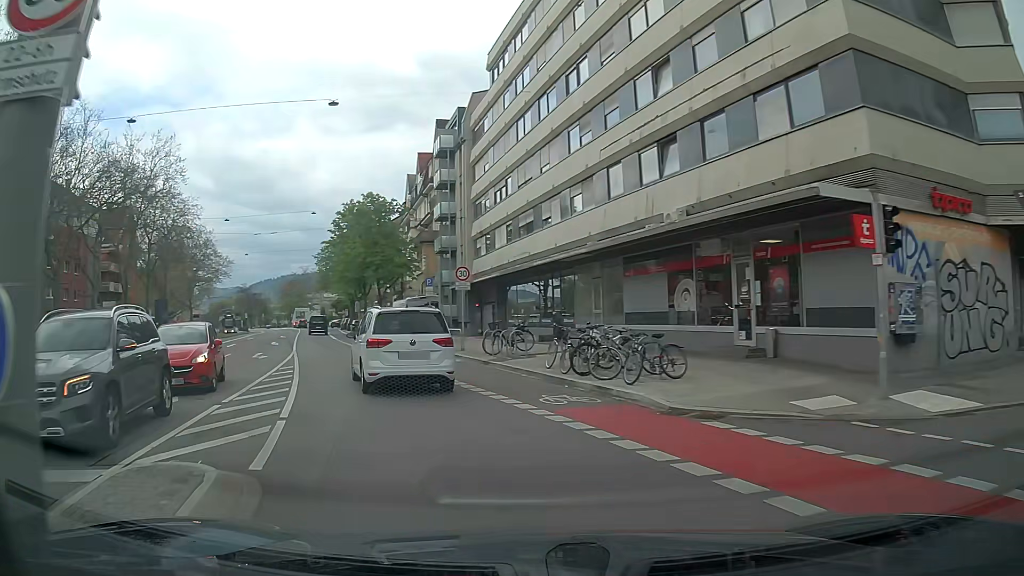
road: secondary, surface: asphalt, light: Day
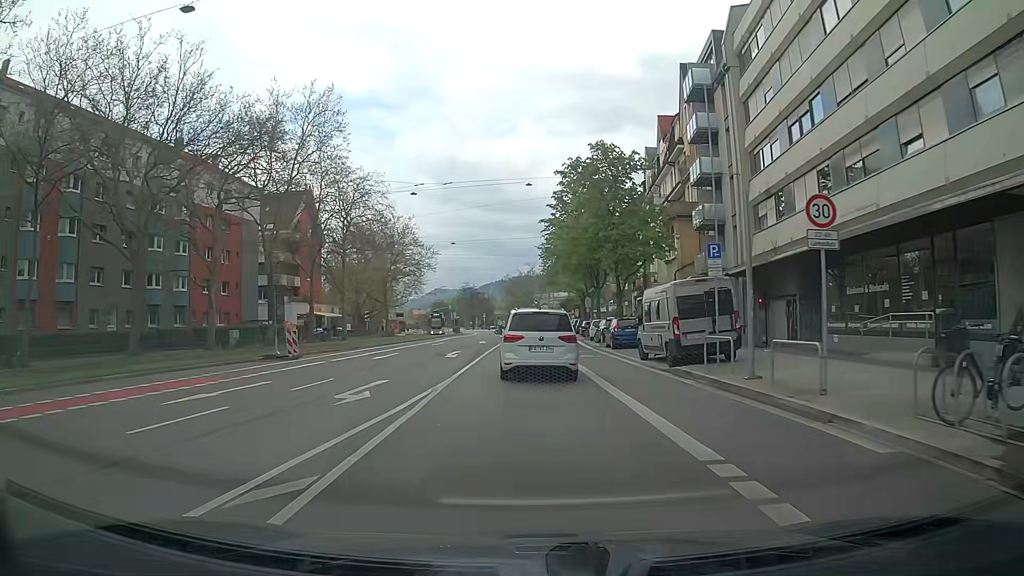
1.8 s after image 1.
(-3.1, +15.4) m; -19°
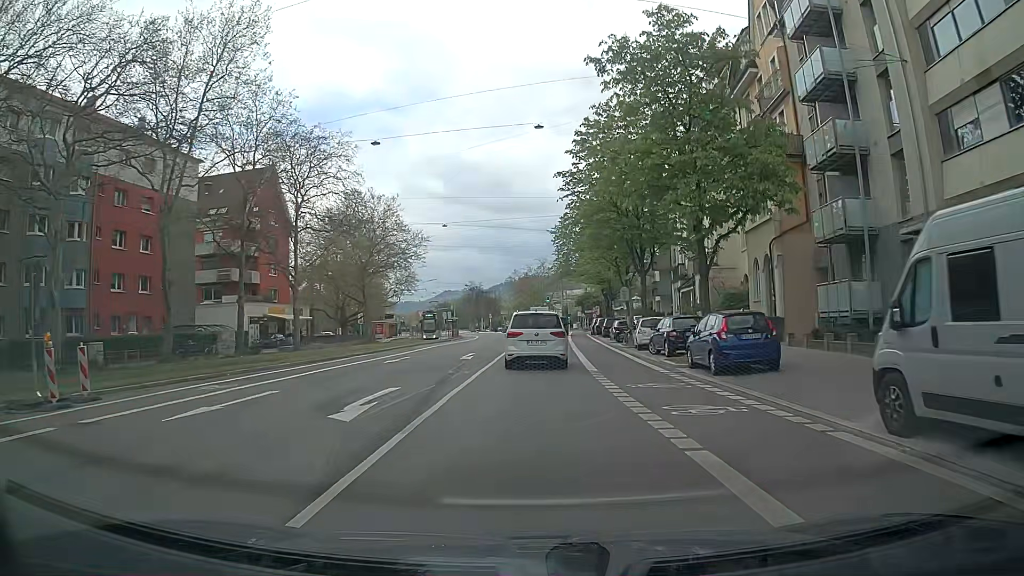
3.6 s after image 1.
(-0.2, +16.7) m; -2°
(0, +10) (+1, +20) (+1, +30) (+1, +40) (+2, +50) (+3, +60) (+4, +70) (+4, +80) (+5, +90) (+6, +100) m
